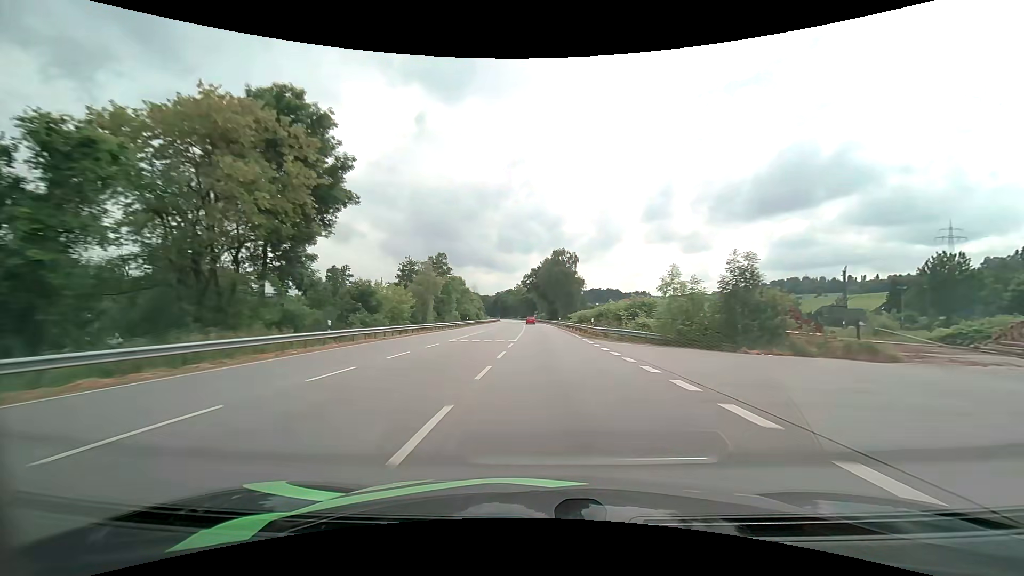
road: primary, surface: asphalt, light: Day
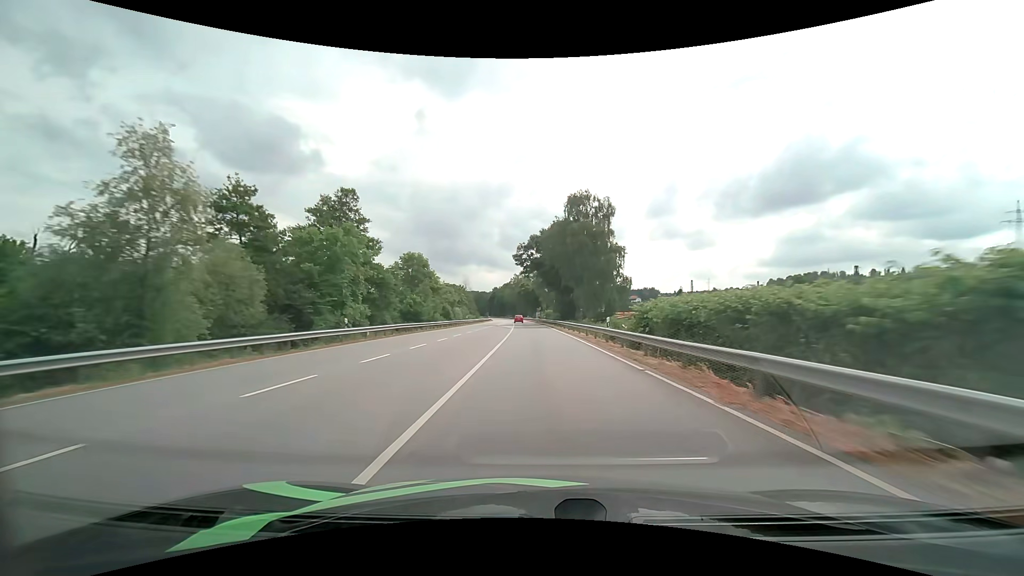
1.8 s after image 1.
(-0.1, +49.5) m; 0°
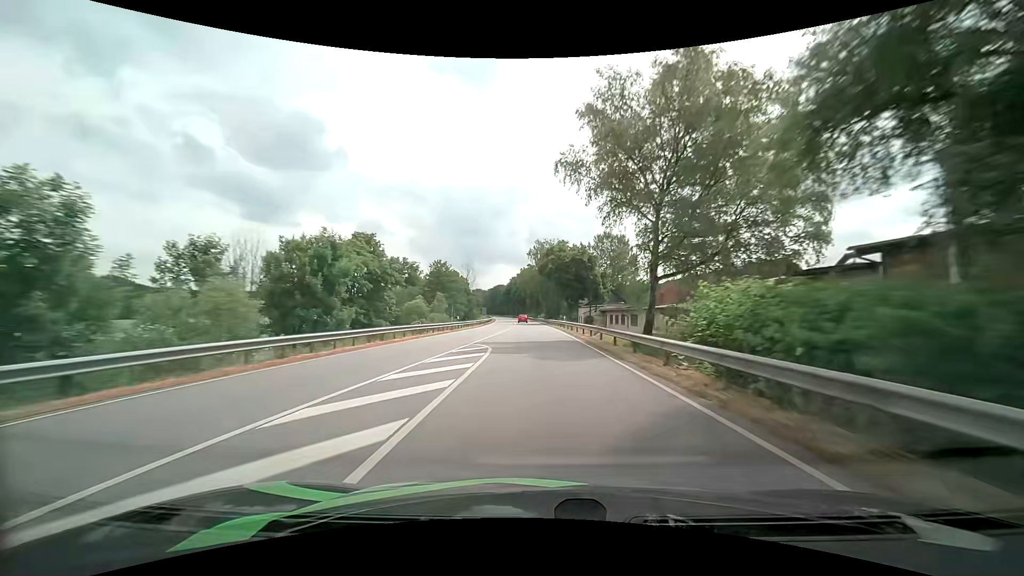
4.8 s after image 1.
(-2.7, +83.6) m; -3°
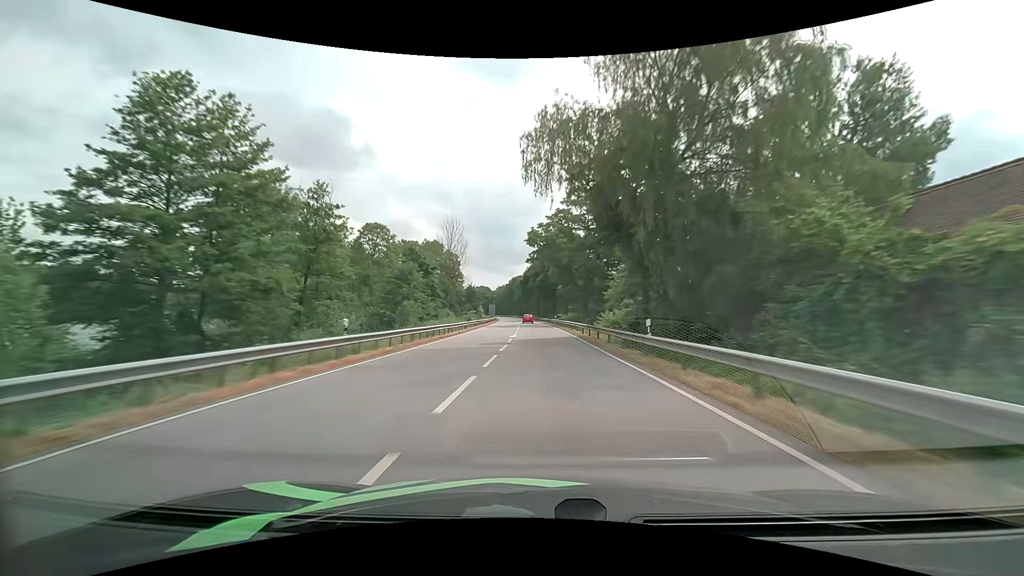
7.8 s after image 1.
(-2.5, +84.9) m; -3°
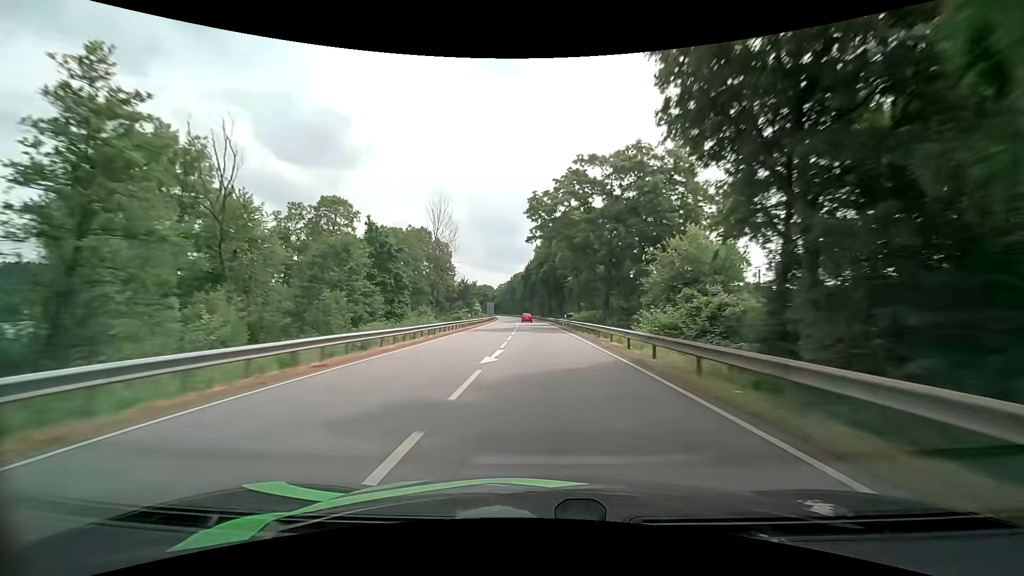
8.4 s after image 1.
(0.0, +17.2) m; 0°
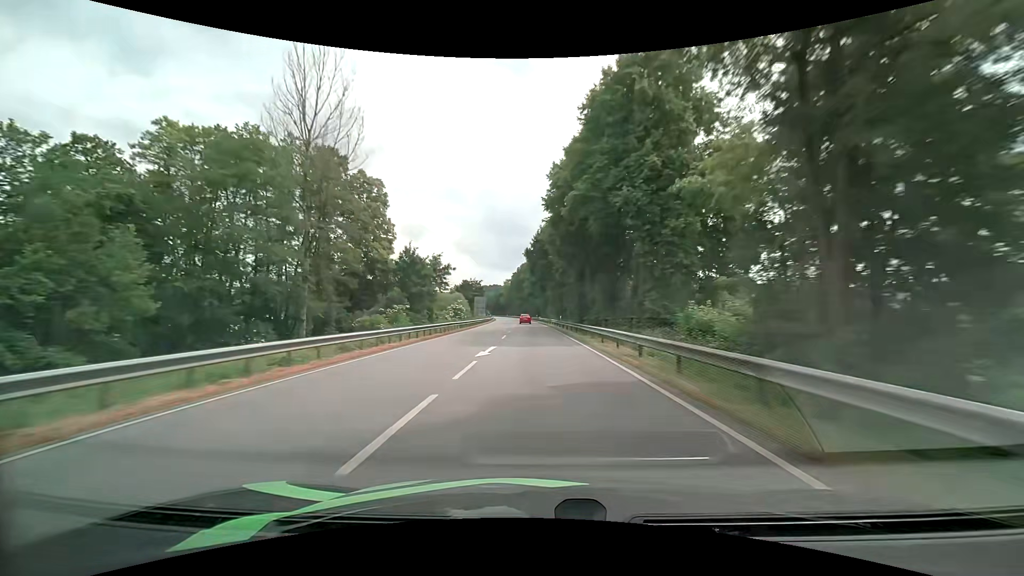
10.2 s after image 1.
(-0.6, +51.8) m; -1°
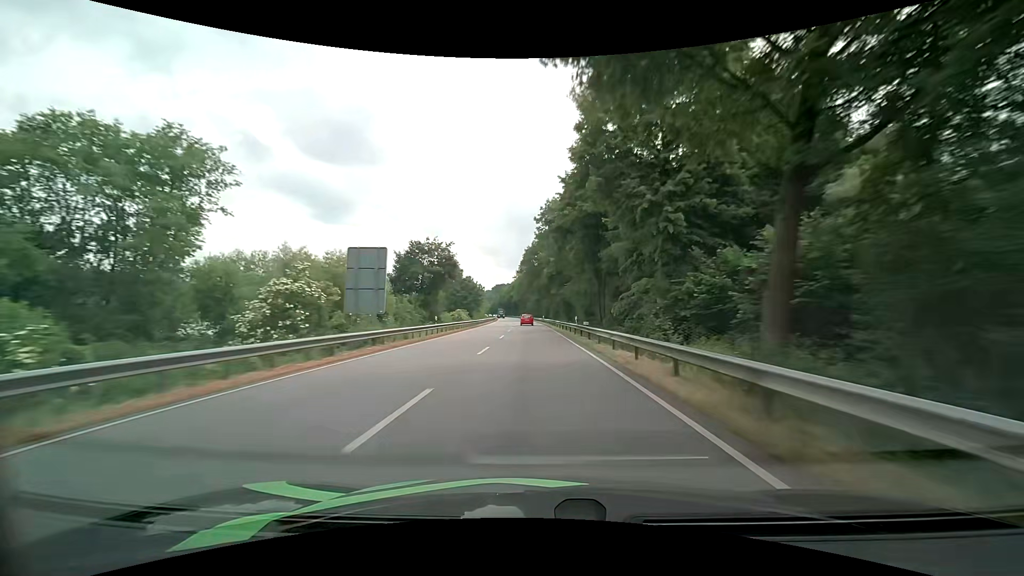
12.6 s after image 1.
(-1.7, +68.9) m; -3°
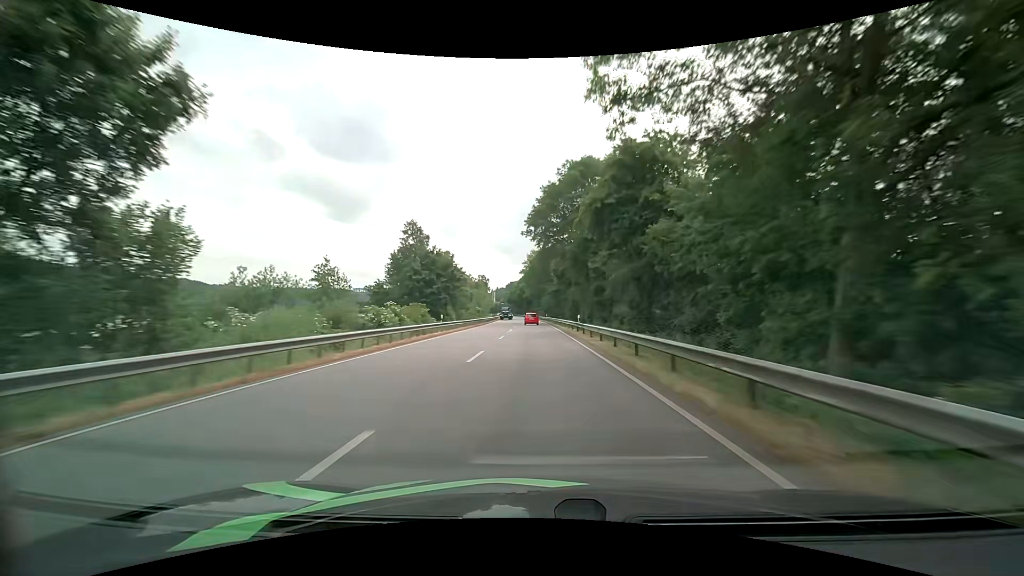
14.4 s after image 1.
(-0.5, +51.5) m; -2°
(0, +10) (0, +20) (0, +30) (0, +40) (-1, +50) (-1, +60) (-1, +70) (-1, +80) (-2, +90) (-2, +100) m
